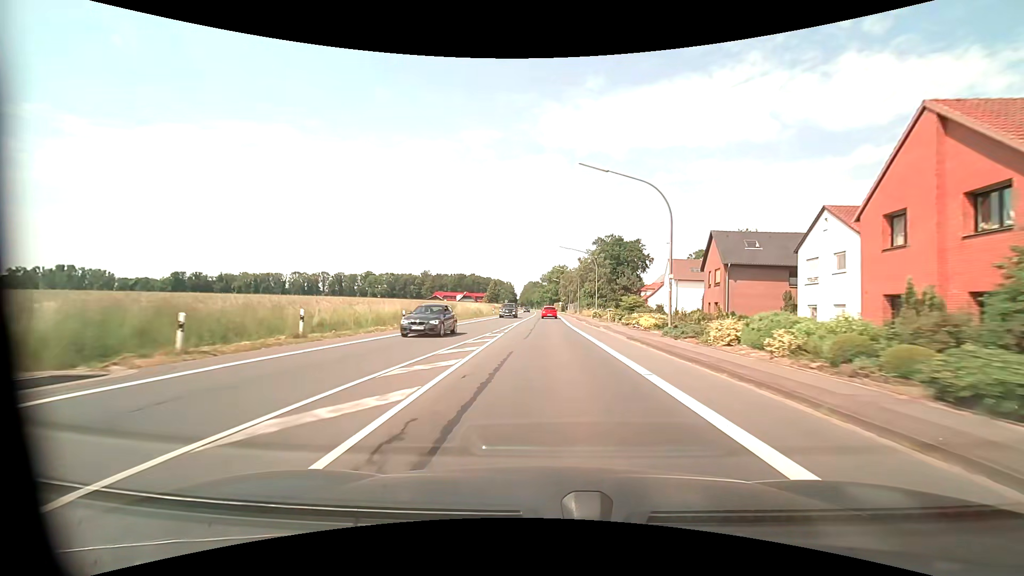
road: primary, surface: asphalt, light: Day
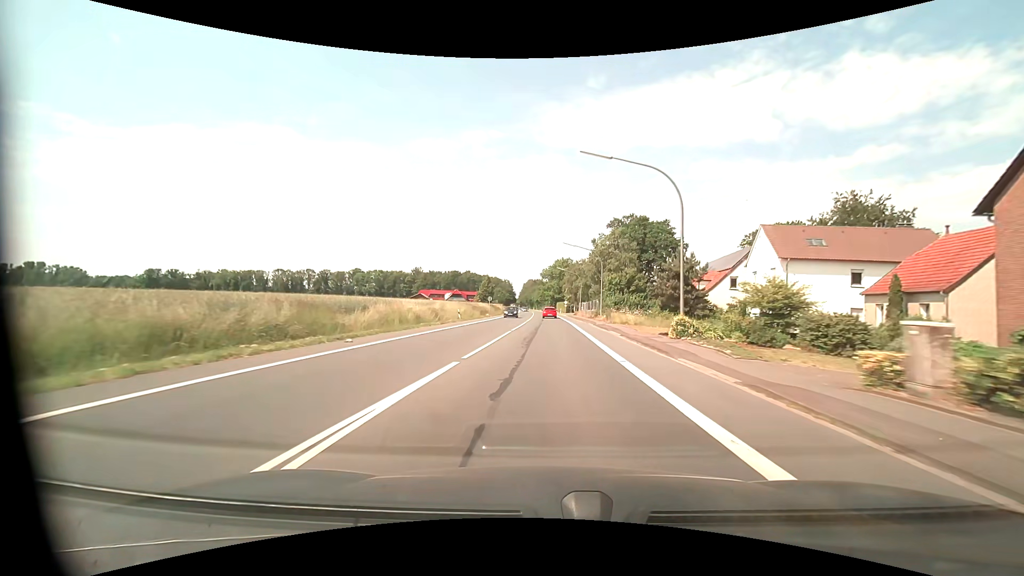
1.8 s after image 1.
(-0.1, +33.5) m; 0°
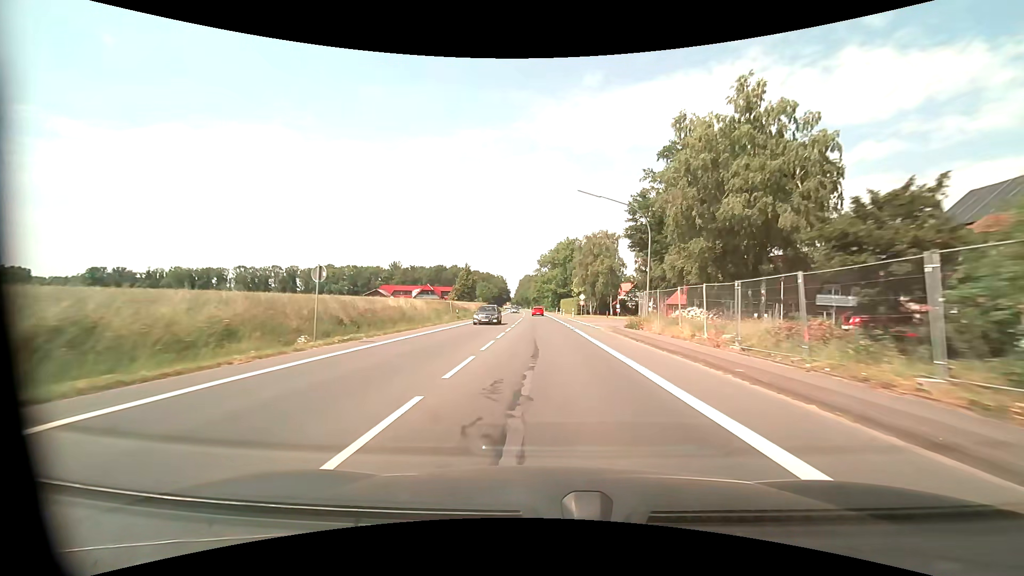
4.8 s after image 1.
(+0.1, +55.8) m; 0°
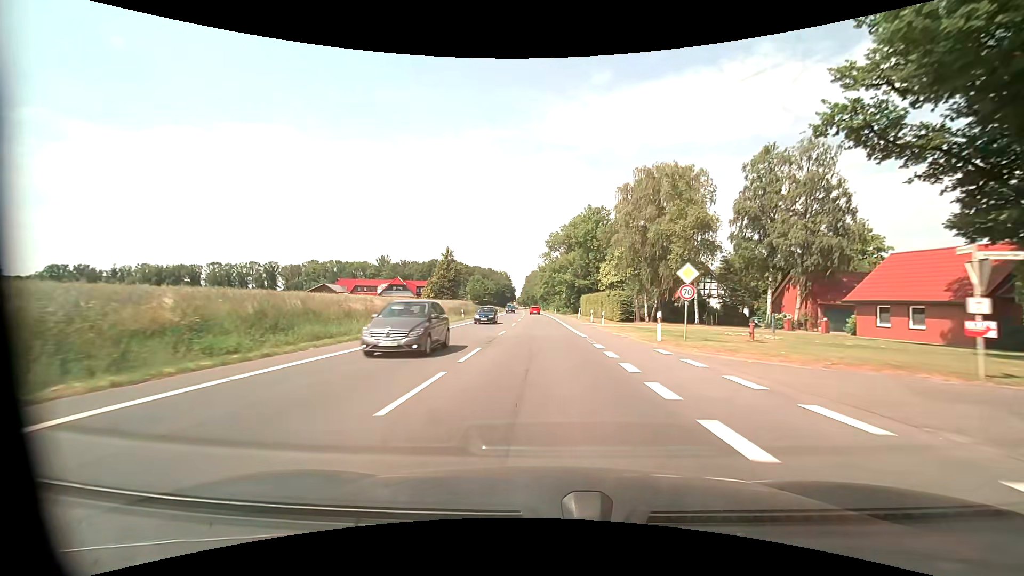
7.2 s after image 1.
(-0.3, +45.3) m; -1°
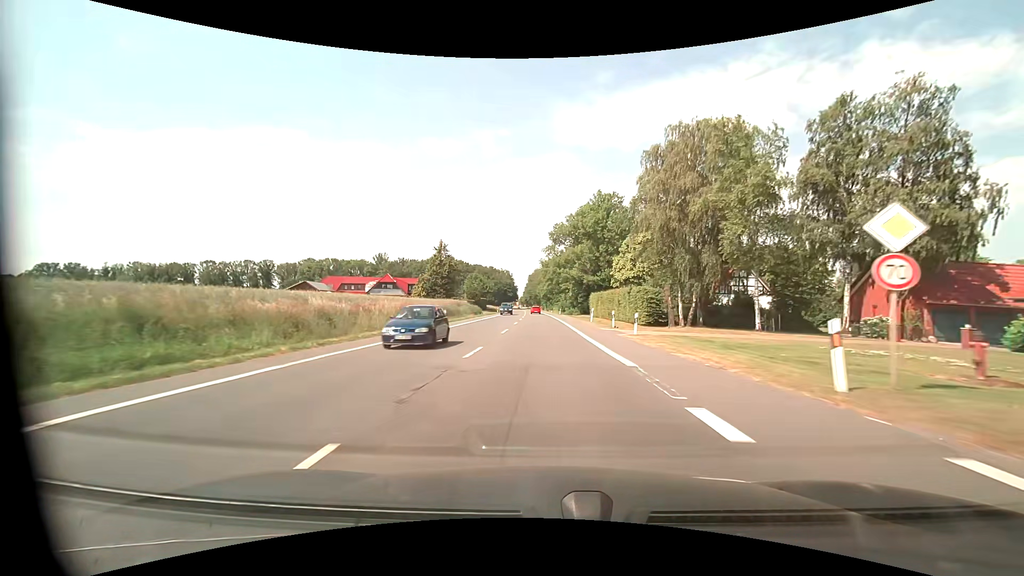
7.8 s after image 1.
(-0.1, +11.5) m; -1°
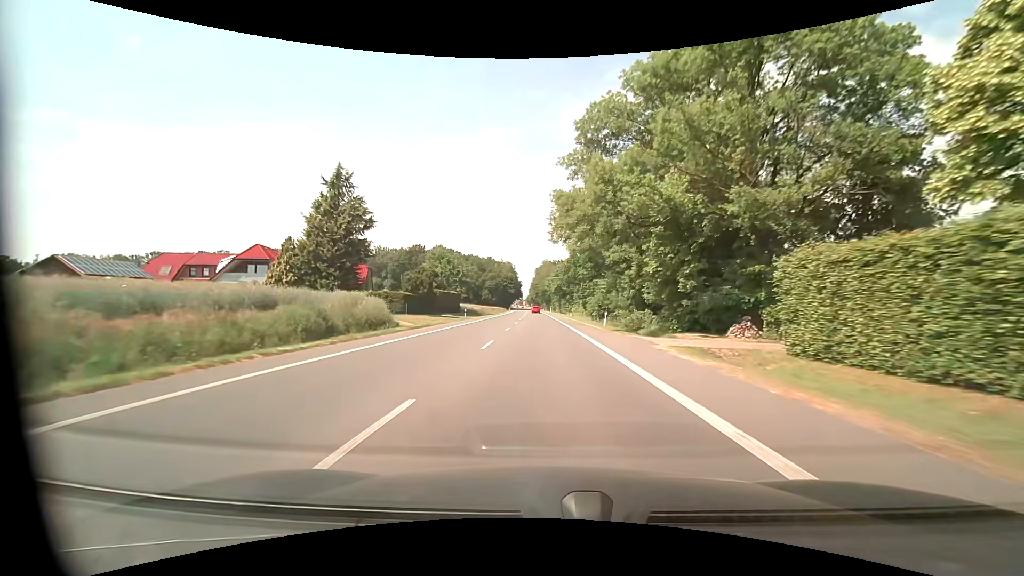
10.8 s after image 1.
(-0.3, +58.4) m; -1°
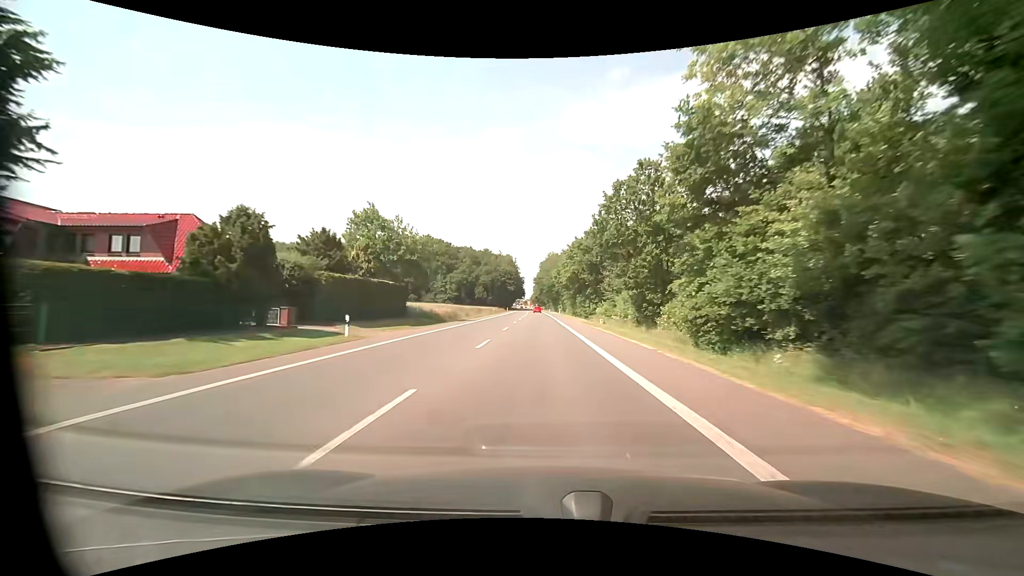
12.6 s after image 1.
(-0.2, +35.5) m; -1°
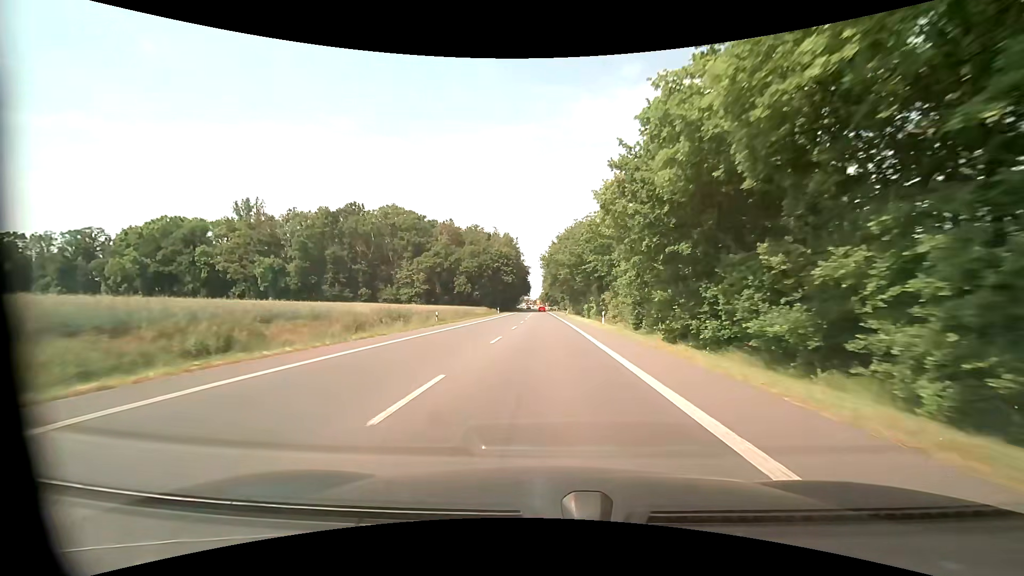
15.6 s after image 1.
(-0.6, +59.3) m; -1°
(0, +10) (0, +20) (0, +30) (0, +40) (0, +50) (0, +60) (0, +70) (0, +80) (0, +90) (0, +100) m
